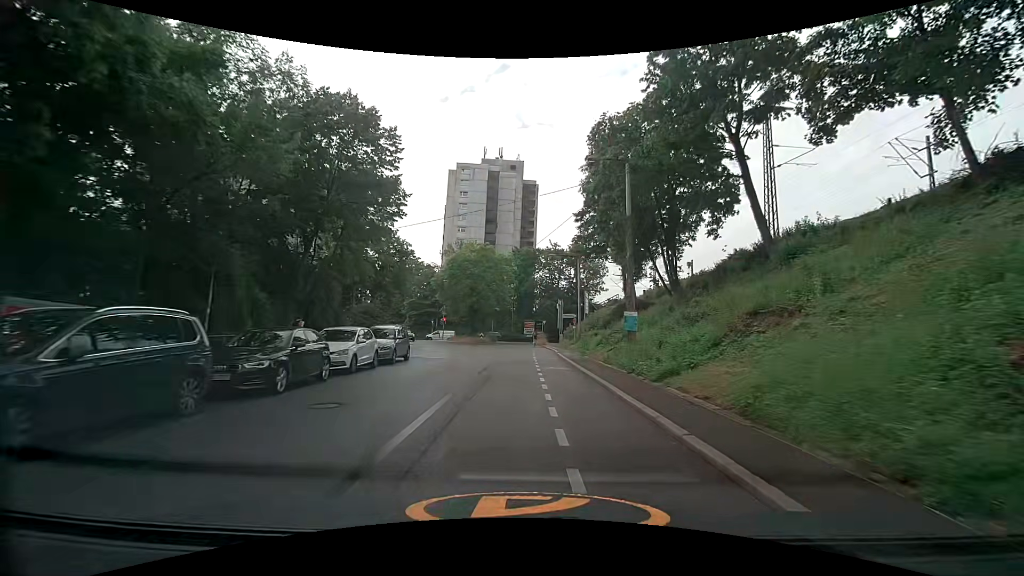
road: secondary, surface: asphalt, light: Day
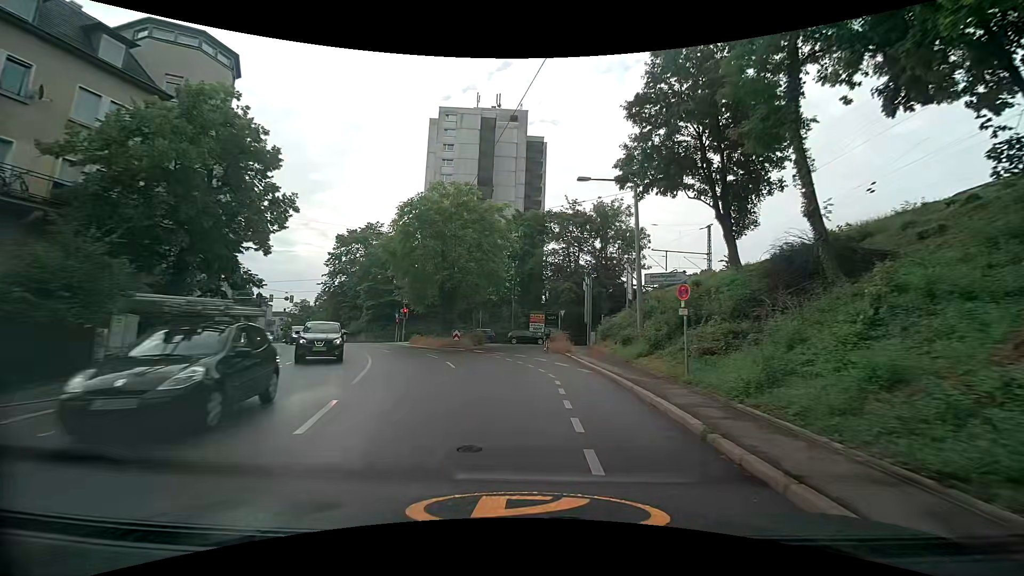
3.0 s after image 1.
(-0.3, +27.3) m; -1°
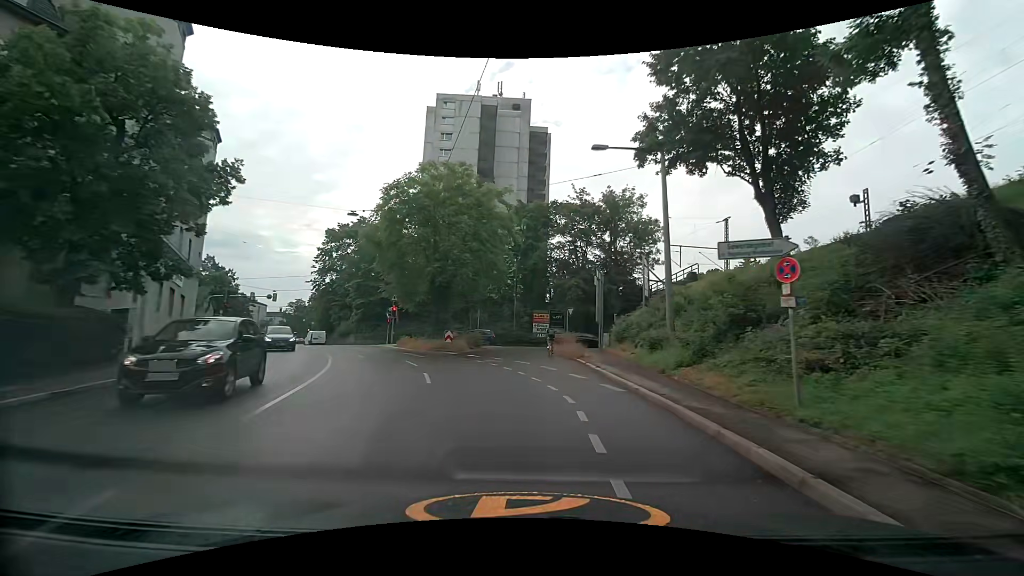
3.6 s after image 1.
(0.0, +5.1) m; 0°
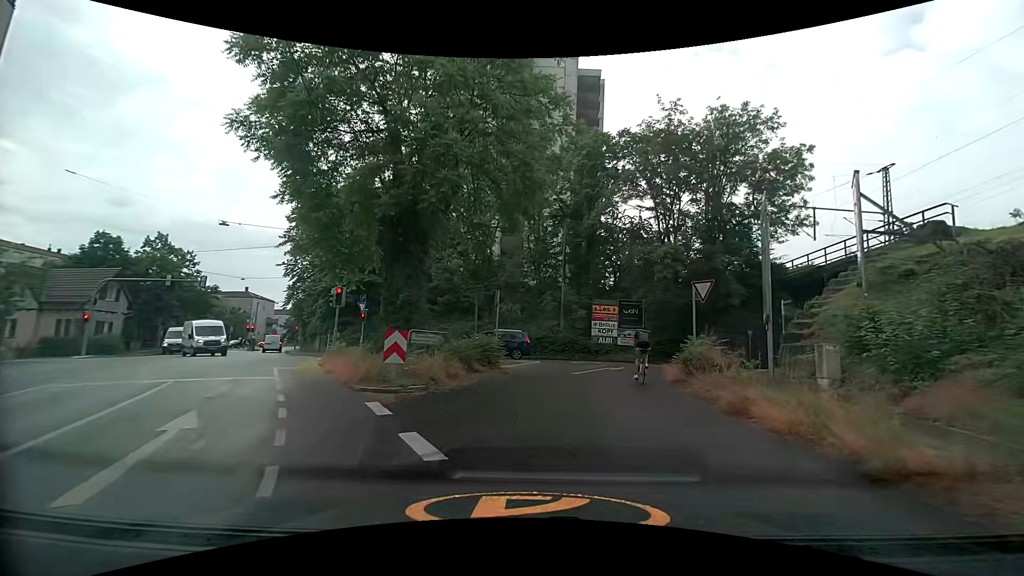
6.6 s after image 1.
(-1.0, +20.9) m; -5°
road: unclassified
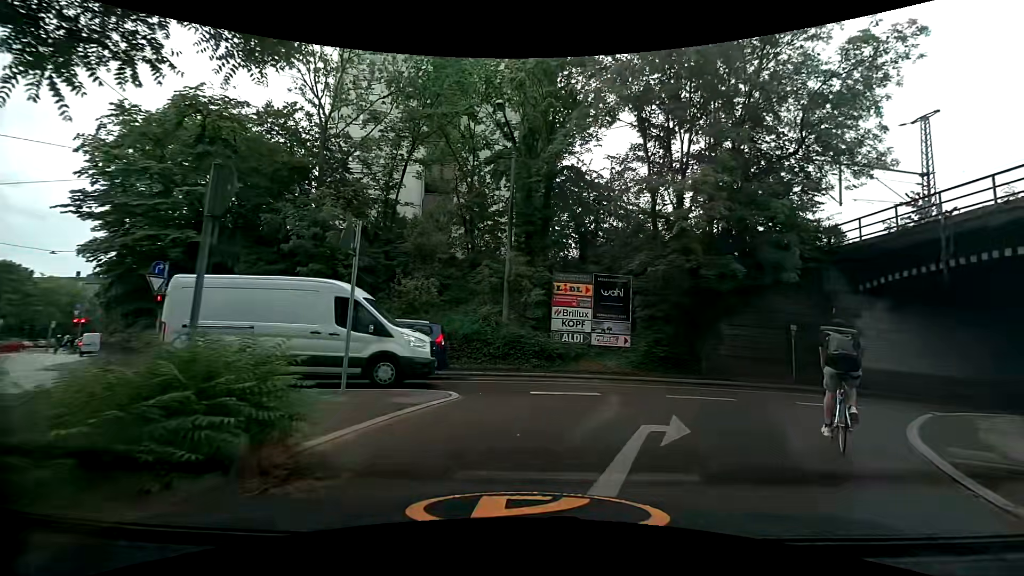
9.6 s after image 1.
(+0.6, +13.6) m; +6°
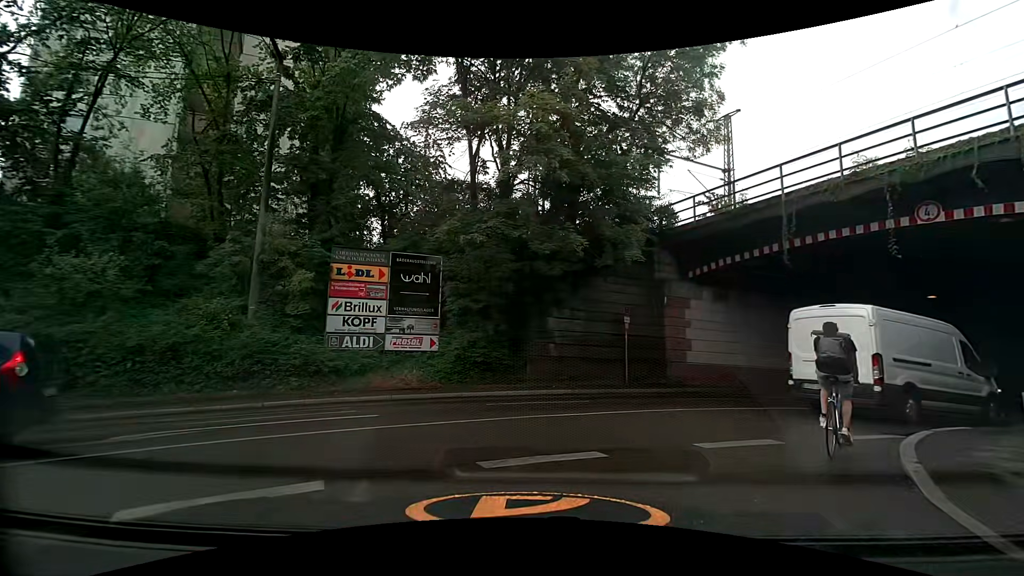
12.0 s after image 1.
(+1.2, +5.9) m; +21°
